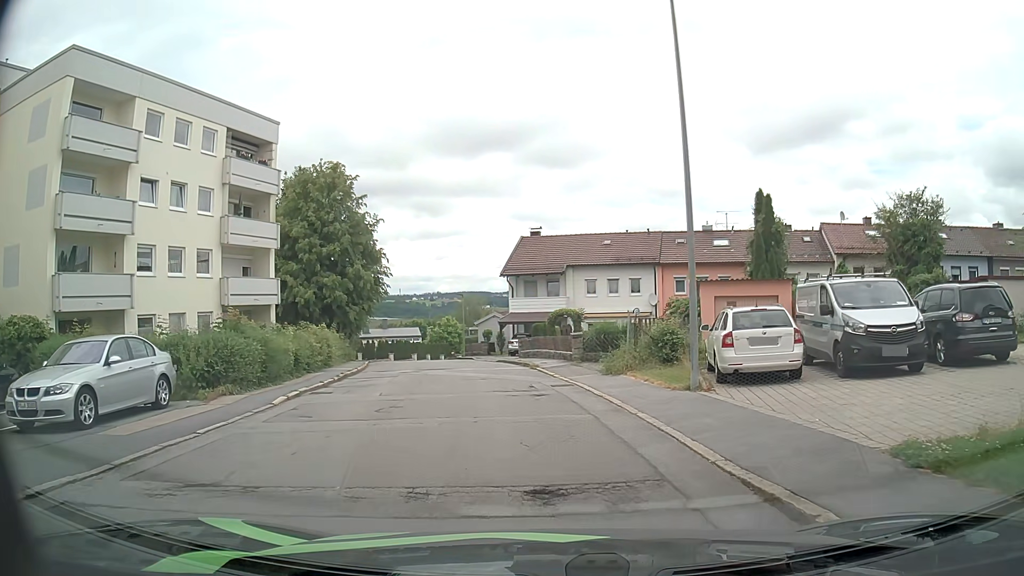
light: Day
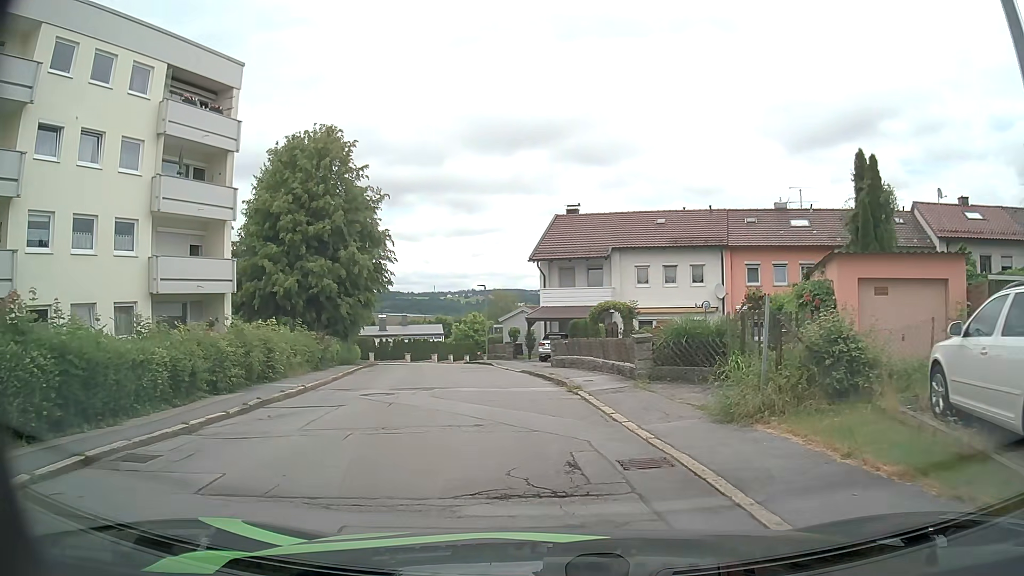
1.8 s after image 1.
(-0.2, +8.9) m; -4°
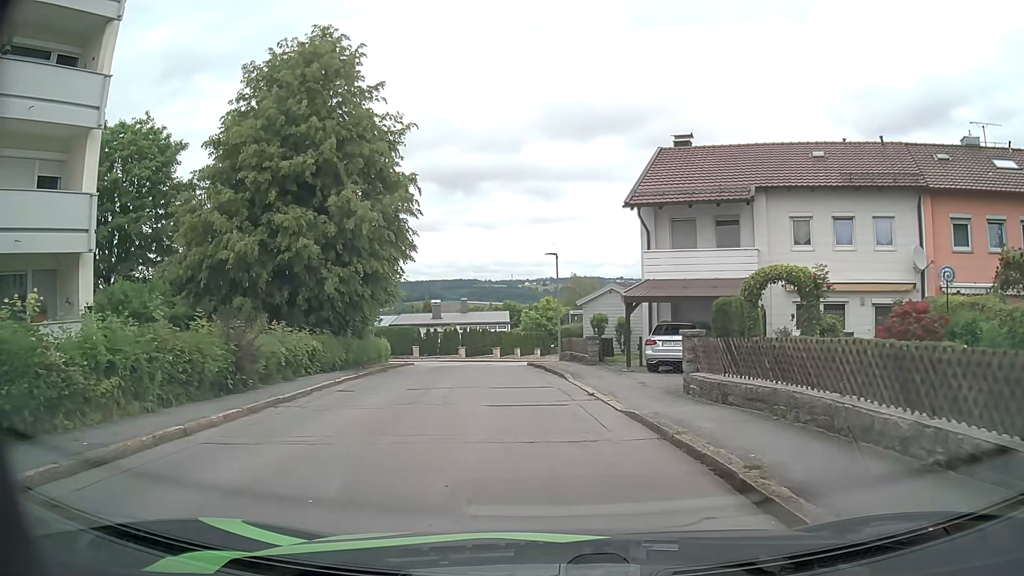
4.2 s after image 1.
(-0.5, +13.4) m; -6°
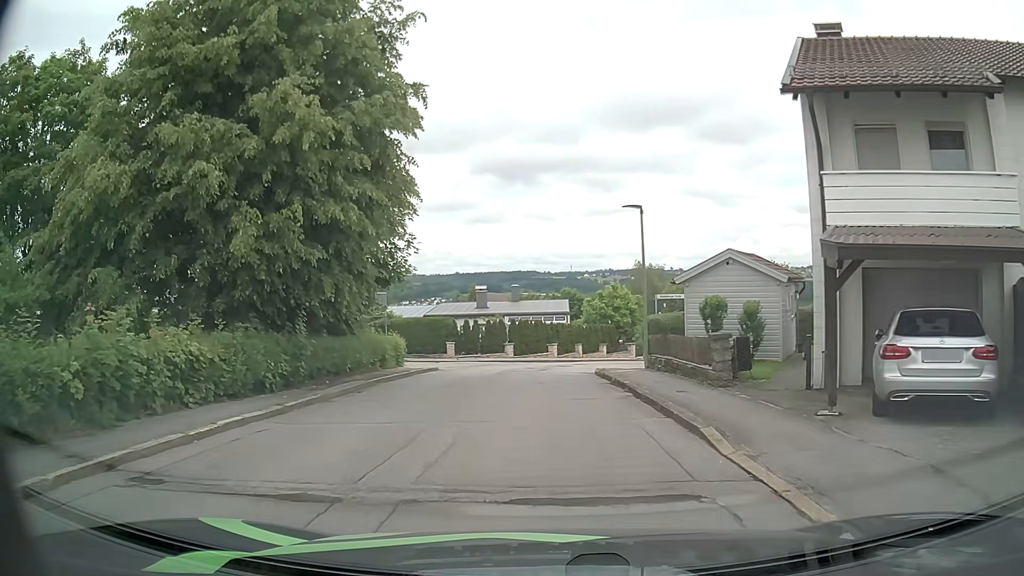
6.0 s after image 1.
(-0.5, +10.7) m; -5°
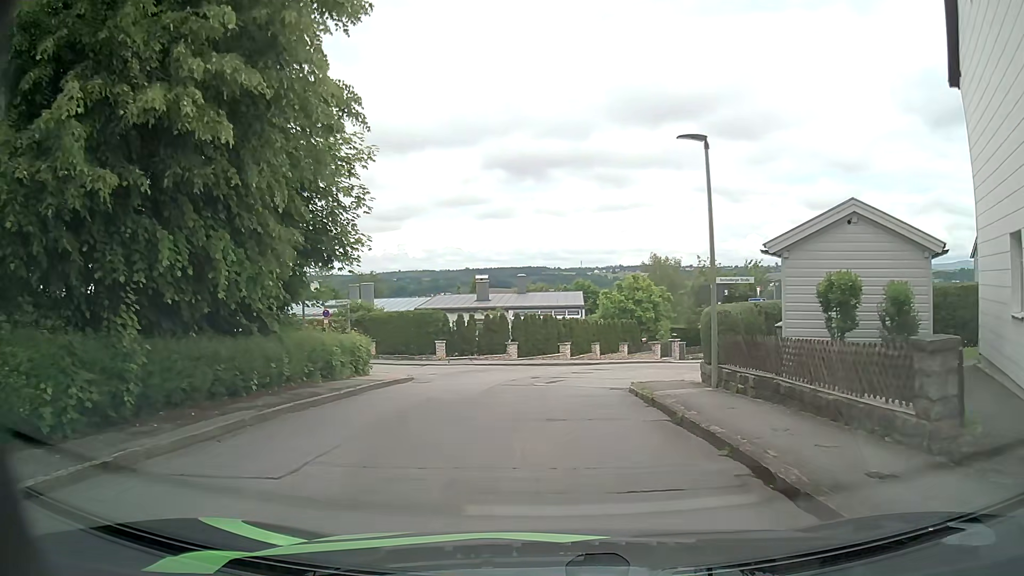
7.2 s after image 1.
(0.0, +7.4) m; -2°
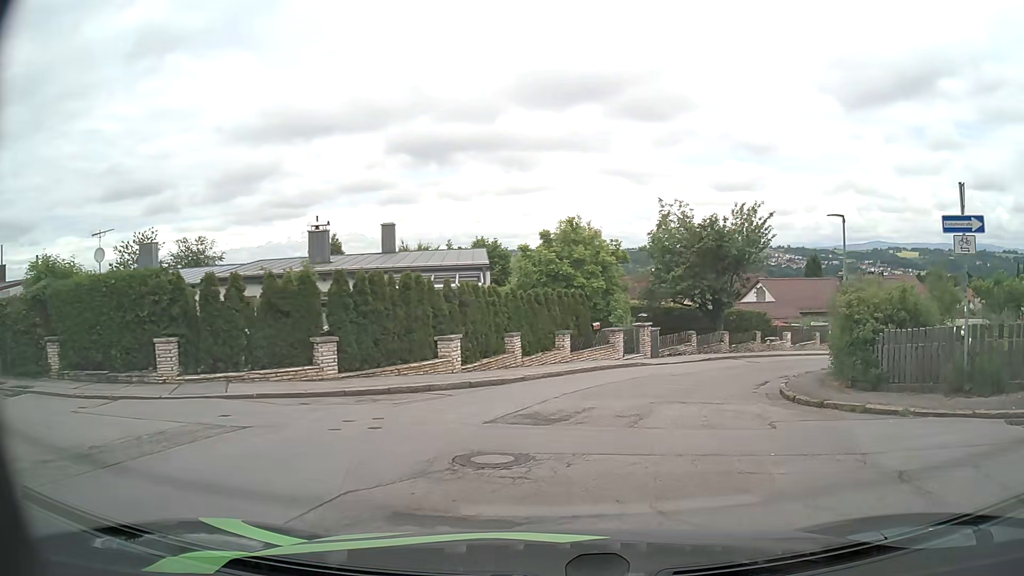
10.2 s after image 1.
(+0.8, +19.5) m; +9°
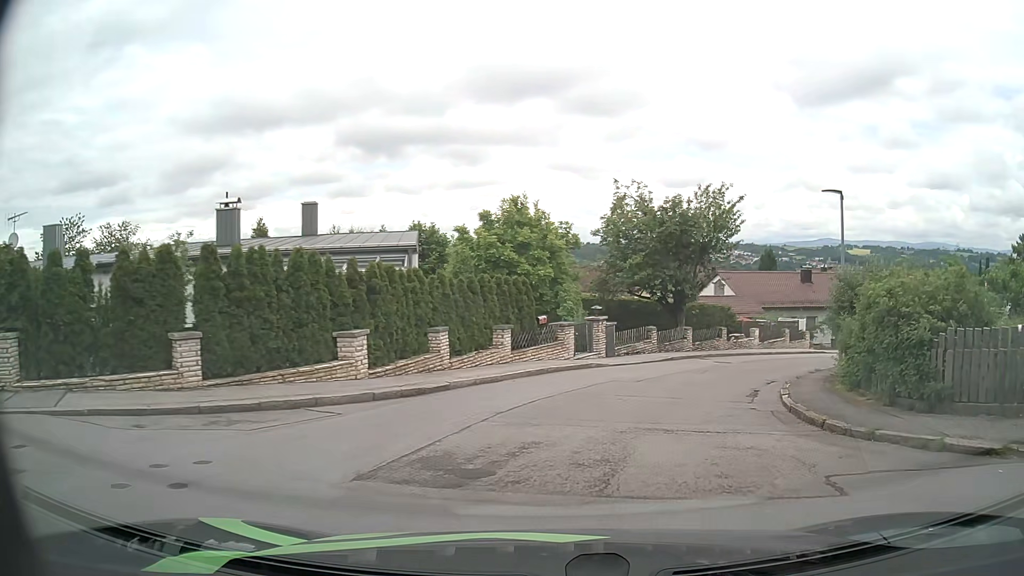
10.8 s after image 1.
(+0.1, +3.8) m; +4°
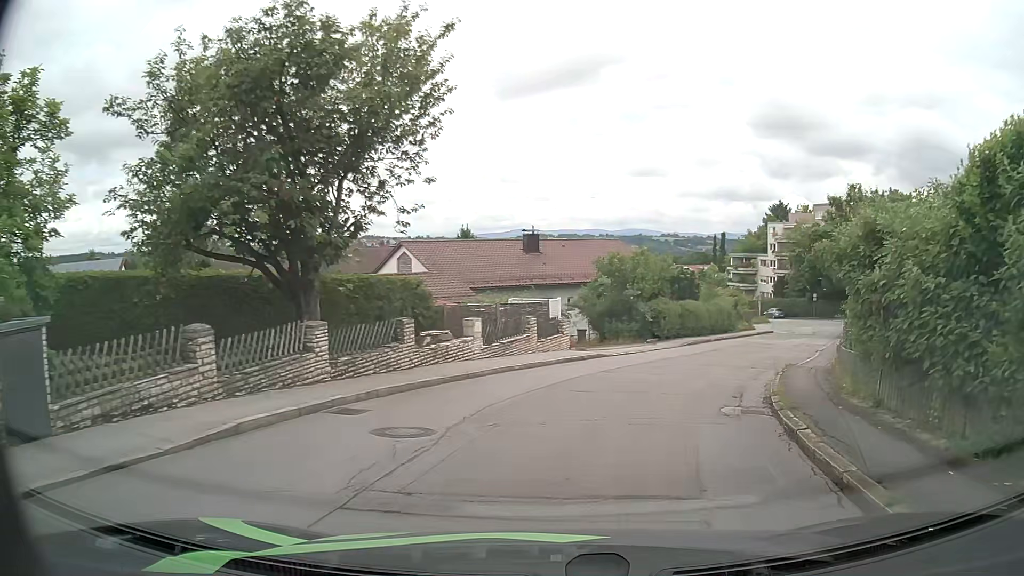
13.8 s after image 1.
(+4.3, +17.8) m; +27°
